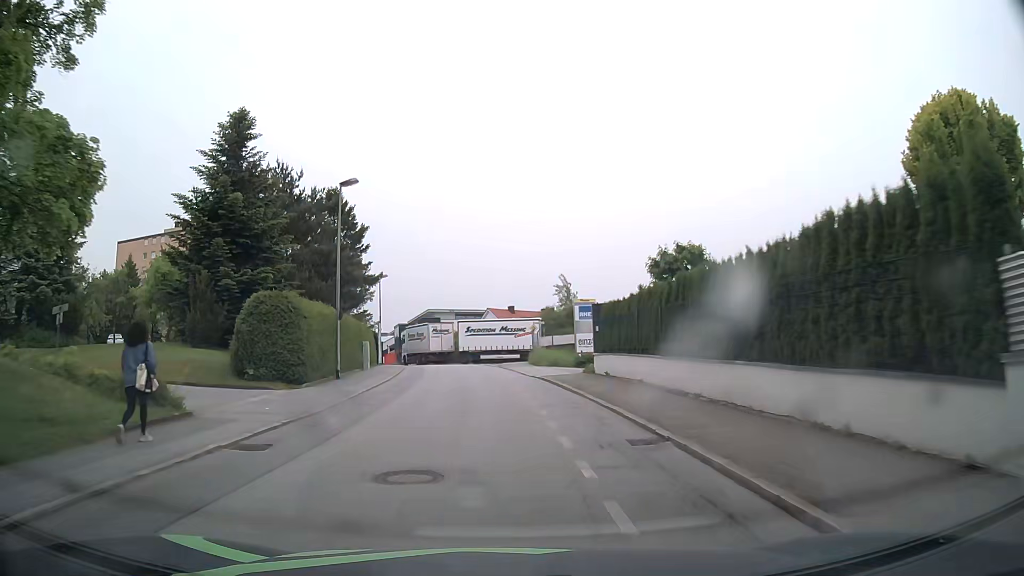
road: residential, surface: asphalt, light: Day
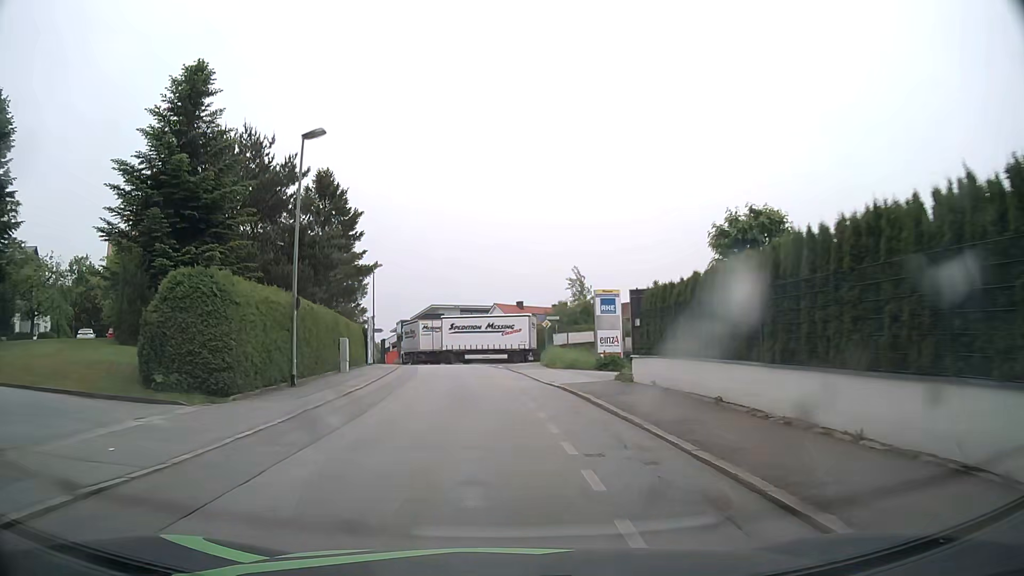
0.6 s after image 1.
(0.0, +6.5) m; -1°
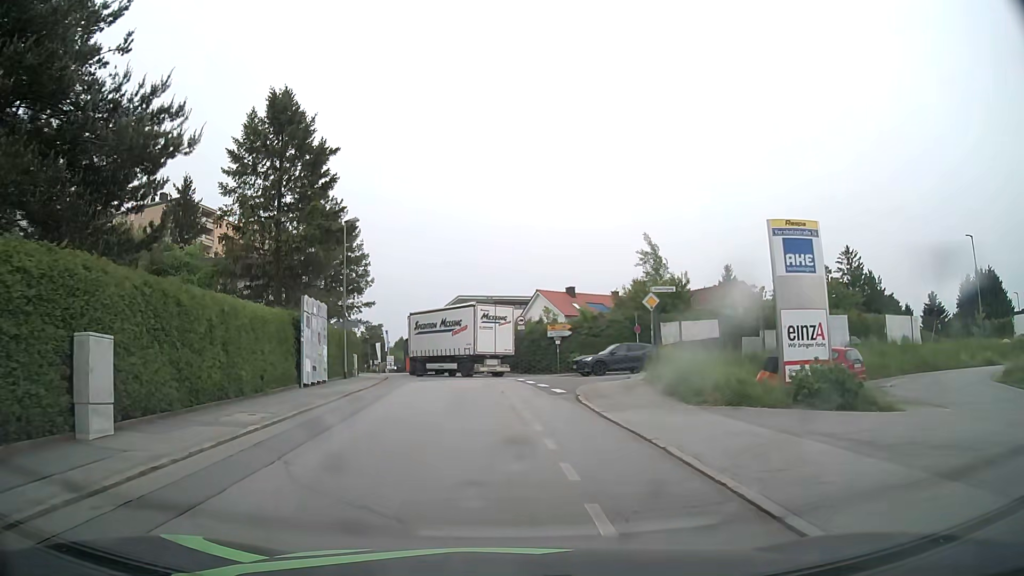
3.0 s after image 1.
(-0.6, +20.8) m; -3°
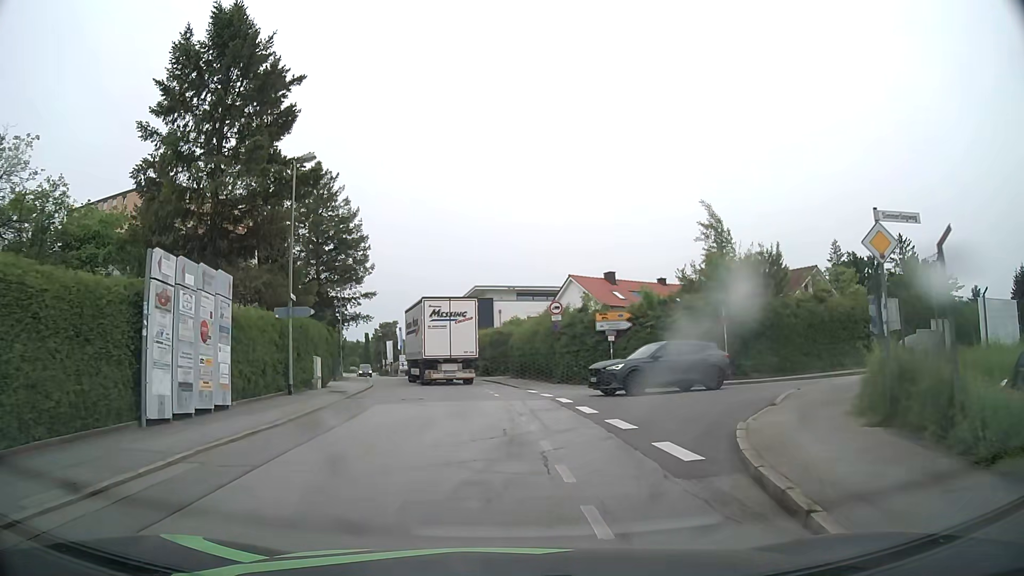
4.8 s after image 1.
(-0.4, +11.9) m; -2°
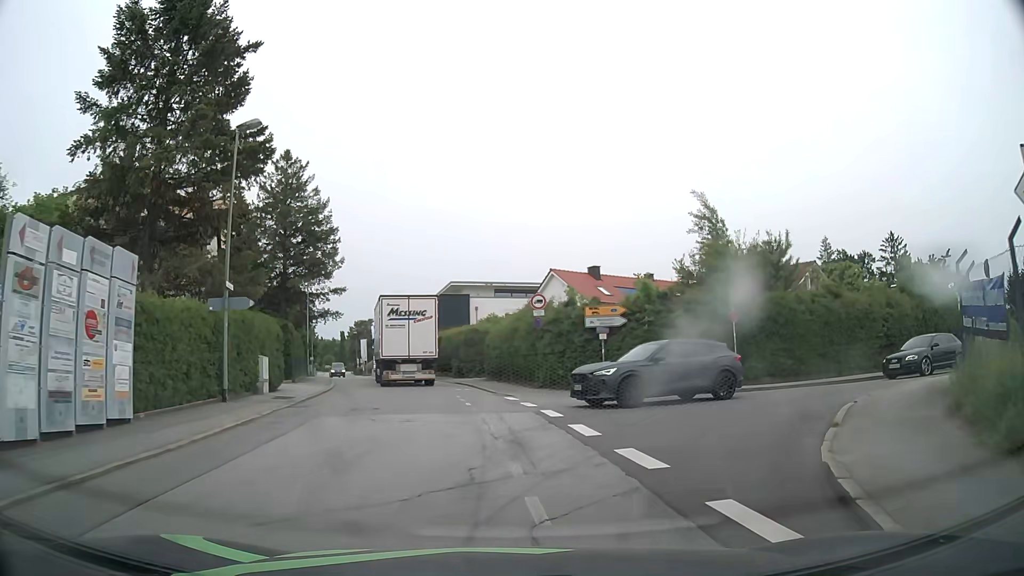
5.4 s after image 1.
(0.0, +3.6) m; +1°
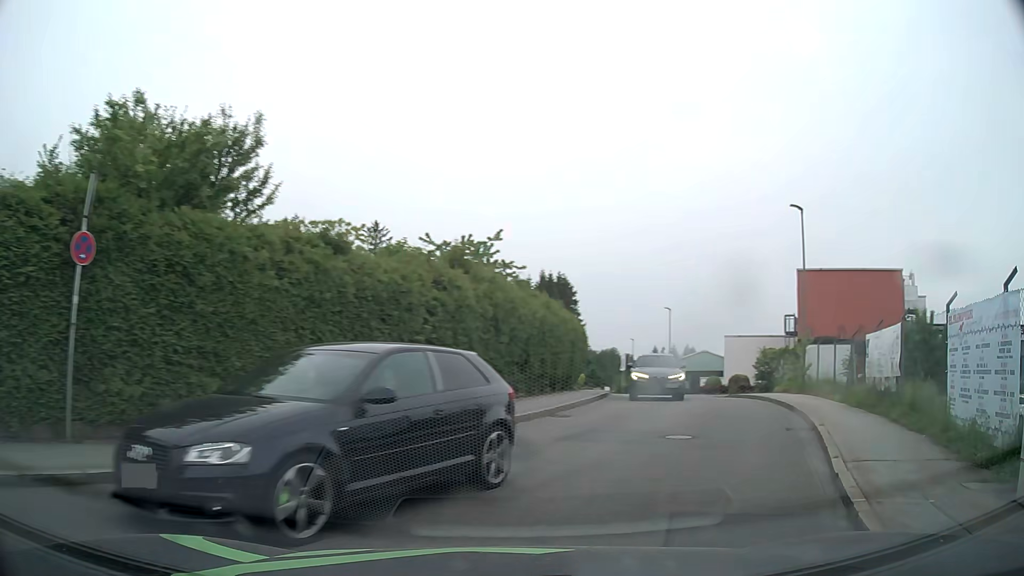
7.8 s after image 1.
(+4.7, +14.1) m; +46°
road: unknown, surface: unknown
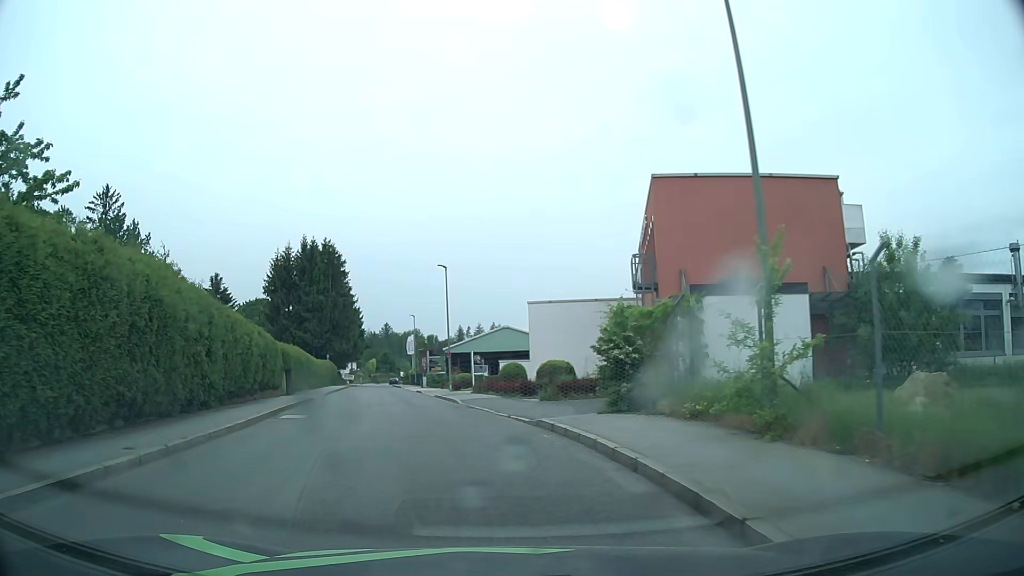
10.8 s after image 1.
(+6.7, +18.9) m; +19°
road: residential
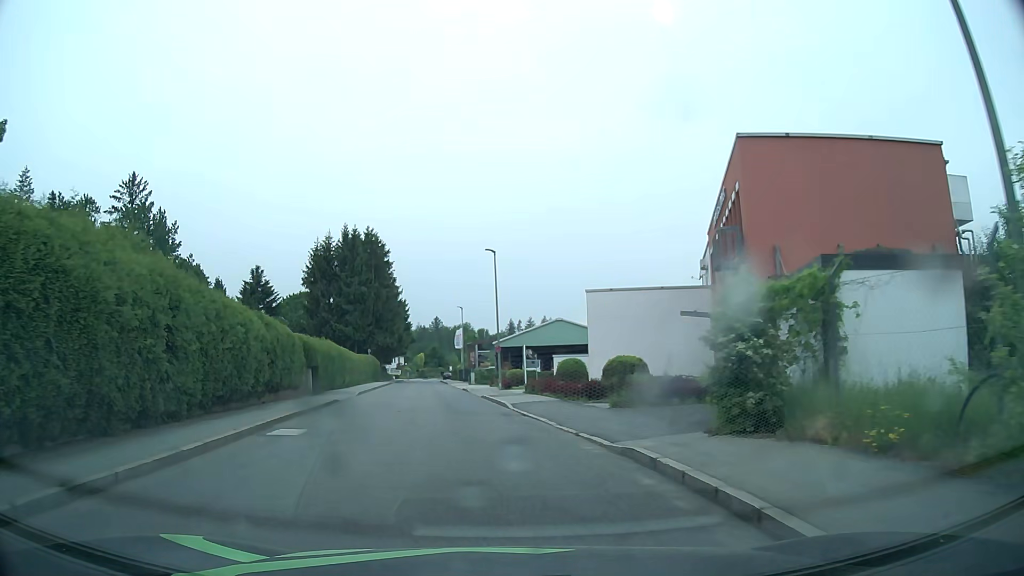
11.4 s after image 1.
(-0.2, +4.6) m; -4°
(-1, +10) (-2, +20) (-3, +30) (-5, +40) (-6, +50) (-7, +60) (-9, +69) (-10, +79) (-11, +89) (-12, +99) m
